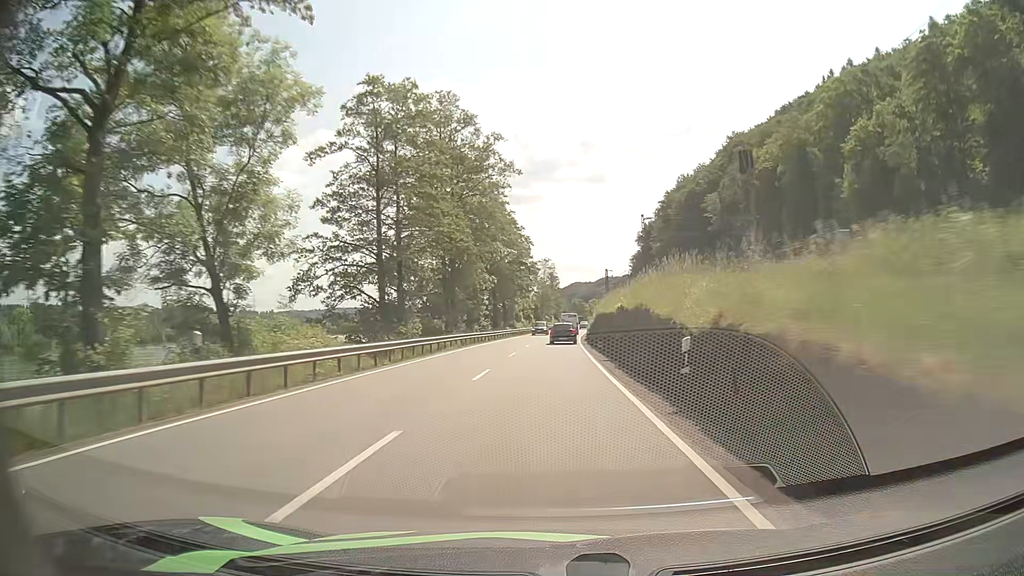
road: primary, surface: asphalt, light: Day
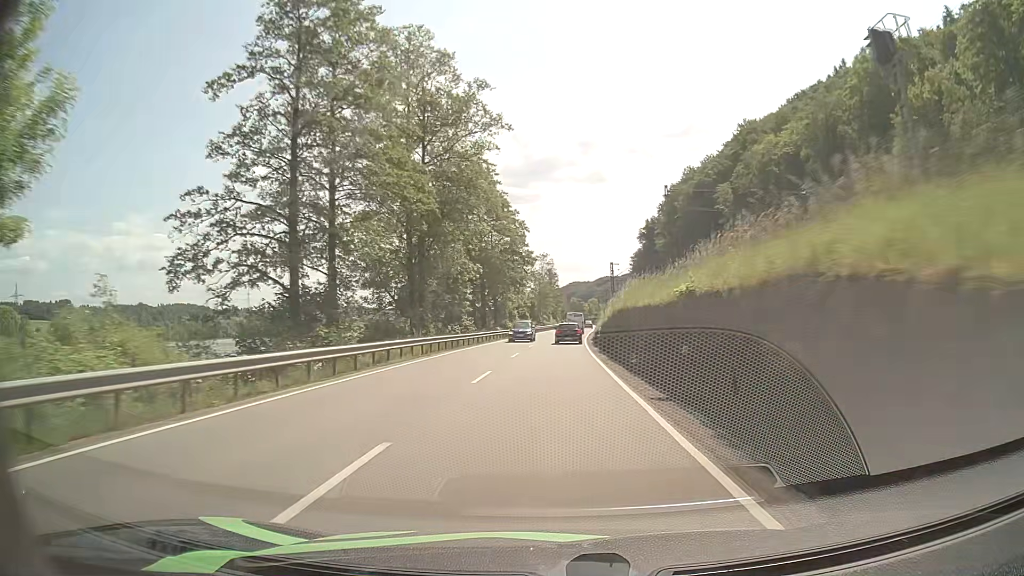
(0.0, +12.8) m; 0°
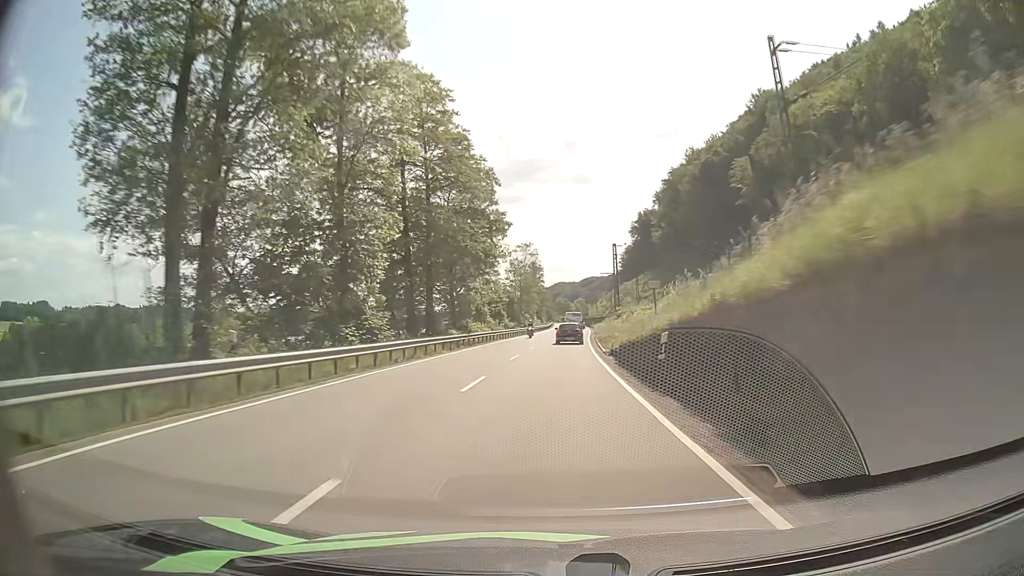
(+0.2, +25.7) m; +1°
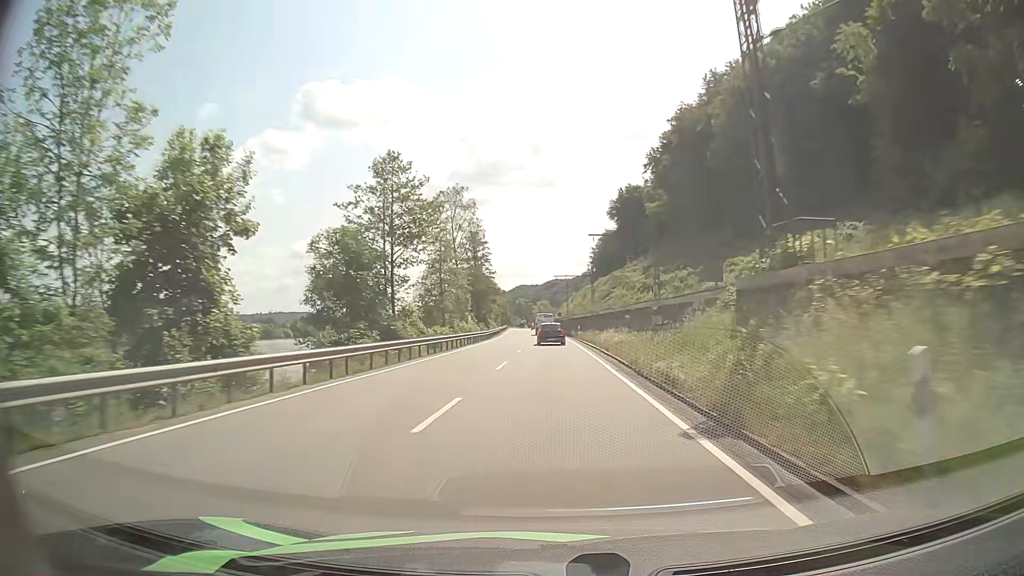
(+2.1, +64.6) m; +3°
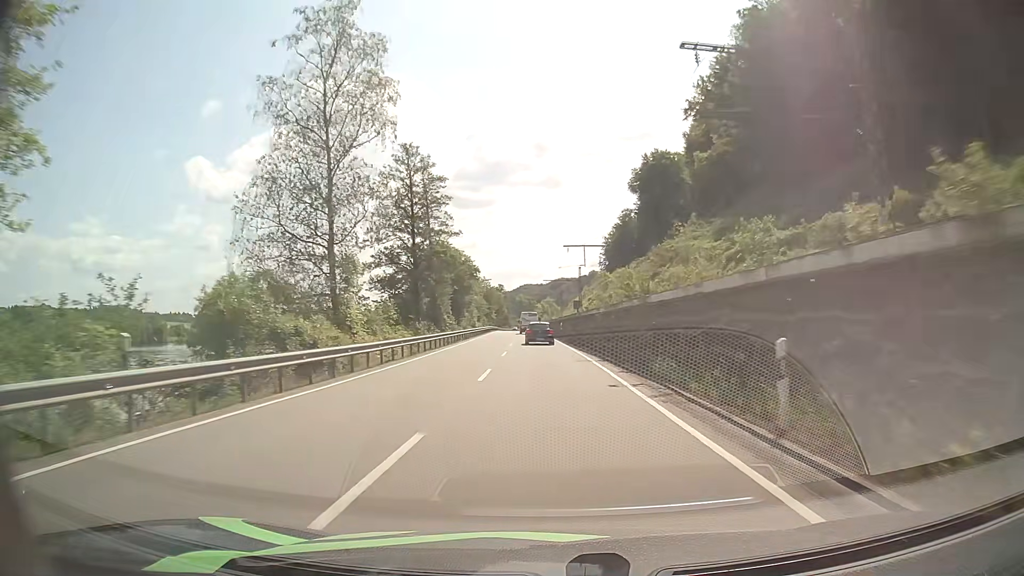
(-0.1, +51.7) m; 0°
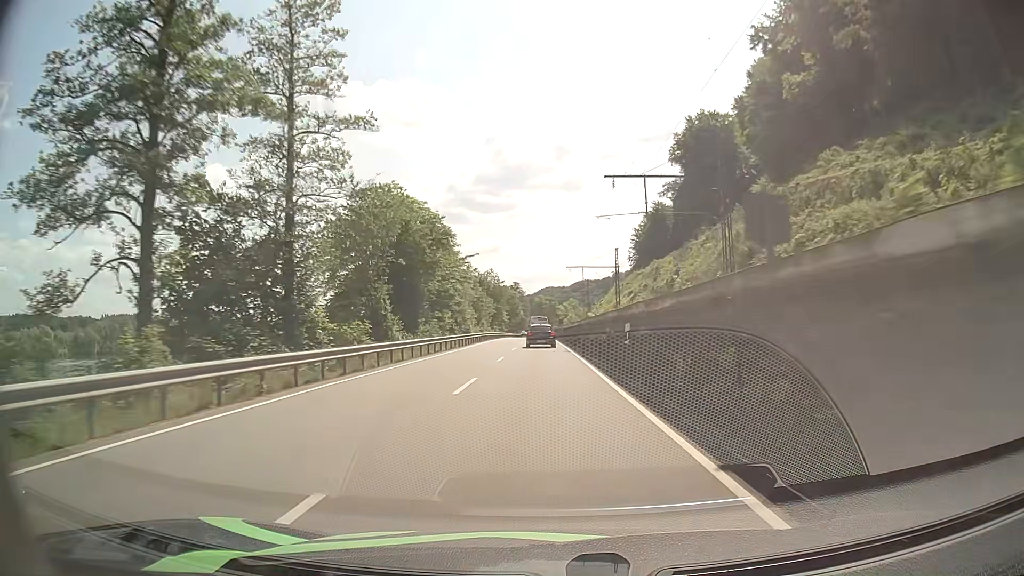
(-0.5, +39.1) m; -2°
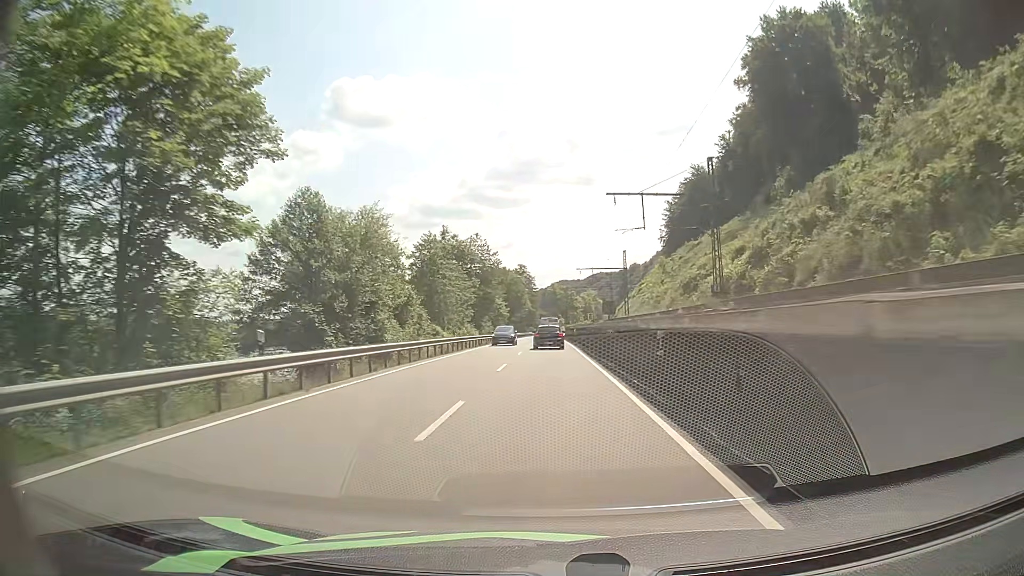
(-0.7, +53.2) m; -1°
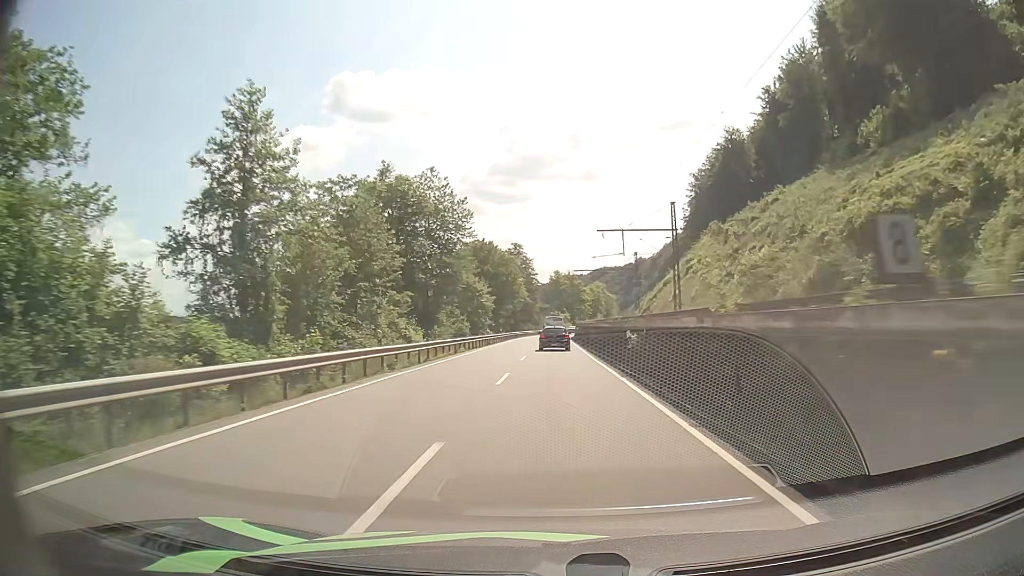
(-0.3, +39.7) m; 0°
(0, +10) (0, +20) (0, +30) (0, +40) (0, +50) (0, +60) (0, +70) (+1, +80) (+1, +90) (+2, +100) m
